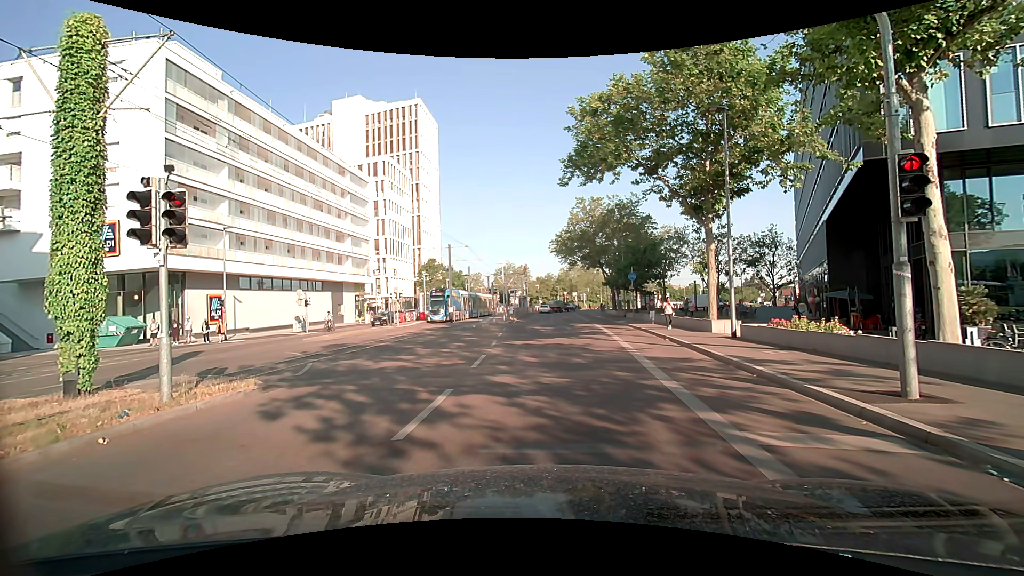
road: secondary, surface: asphalt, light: Day
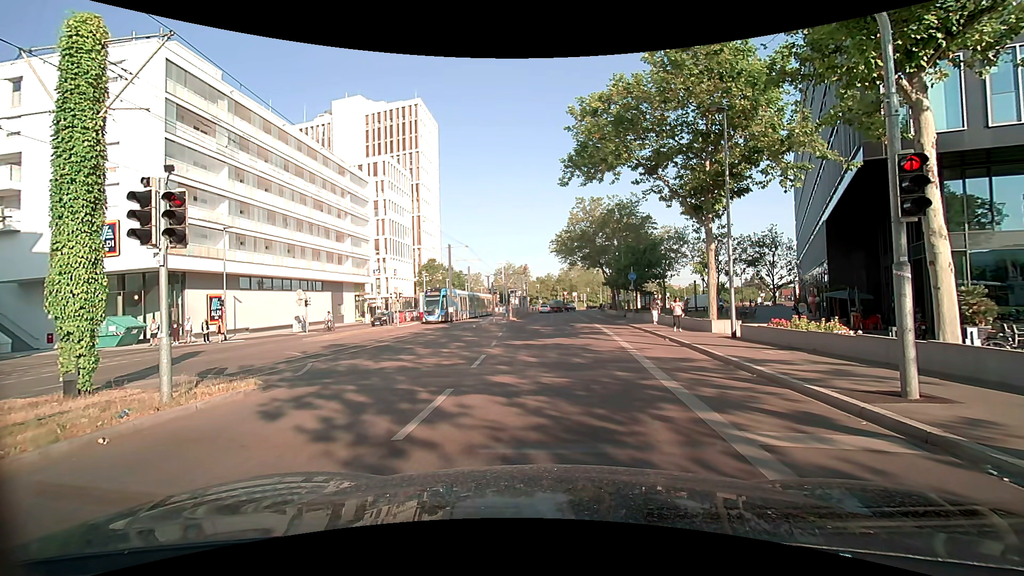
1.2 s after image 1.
(0.0, 0.0) m; 0°
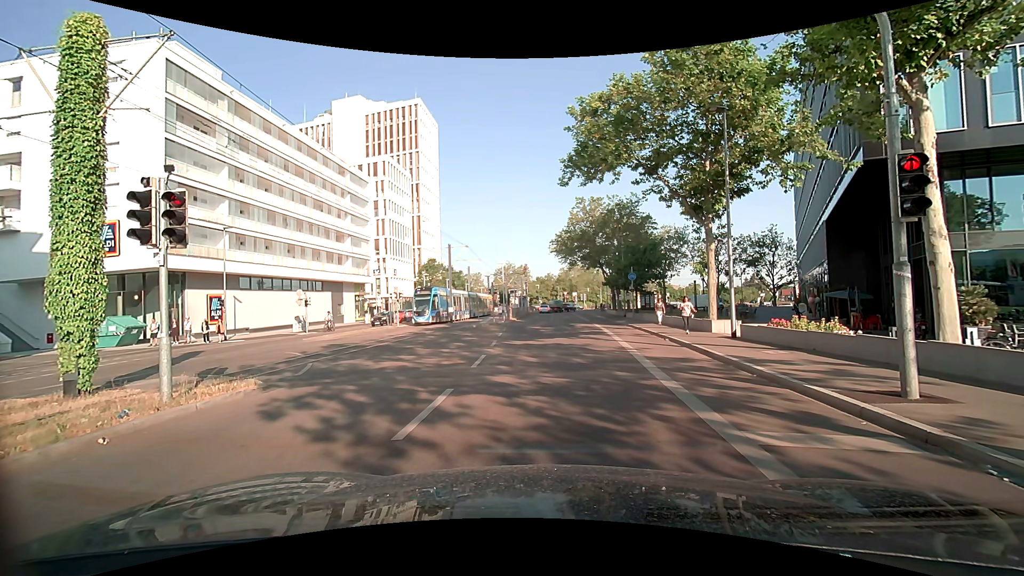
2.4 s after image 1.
(0.0, 0.0) m; 0°
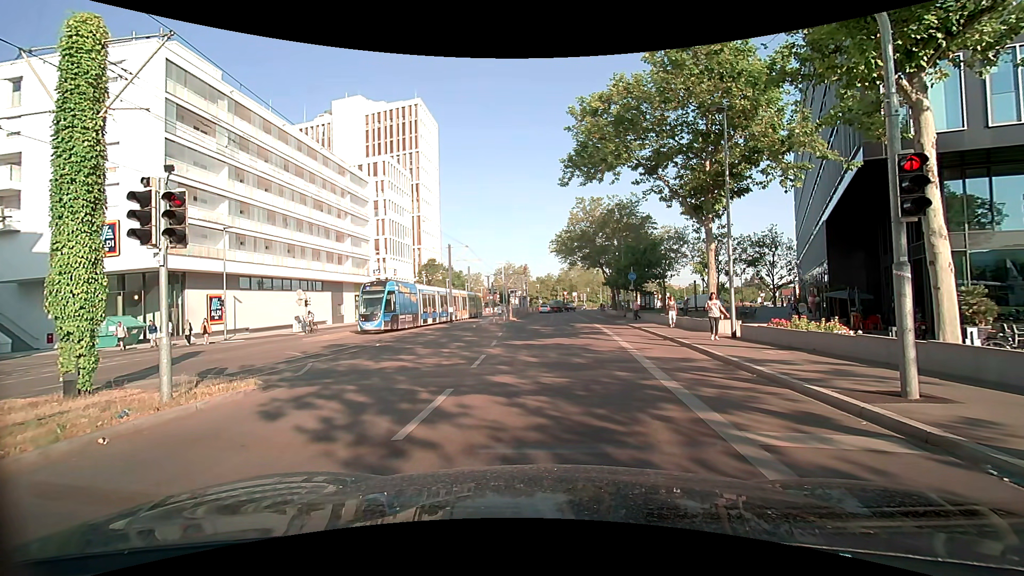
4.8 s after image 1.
(0.0, 0.0) m; 0°
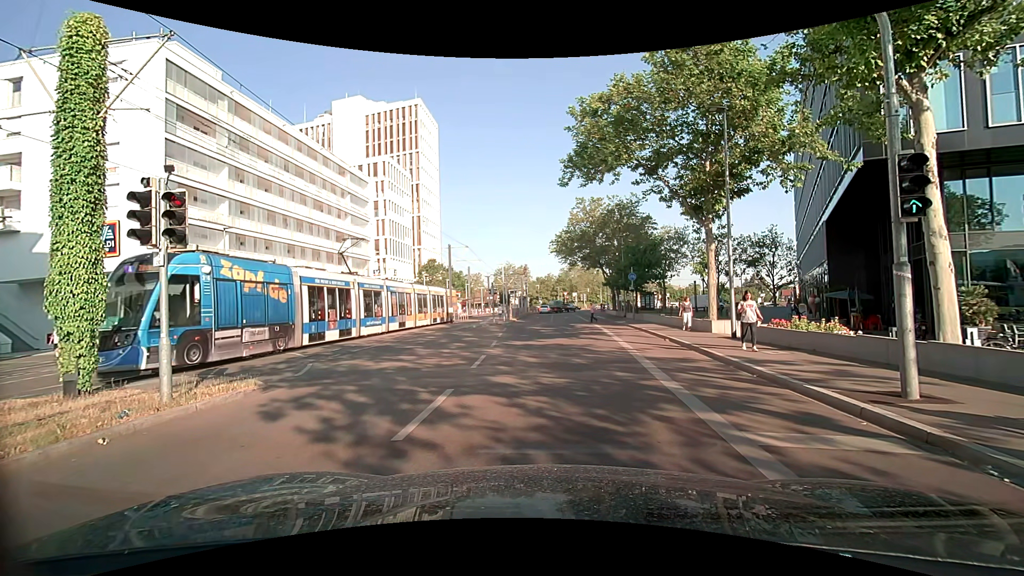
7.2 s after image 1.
(0.0, 0.0) m; 0°
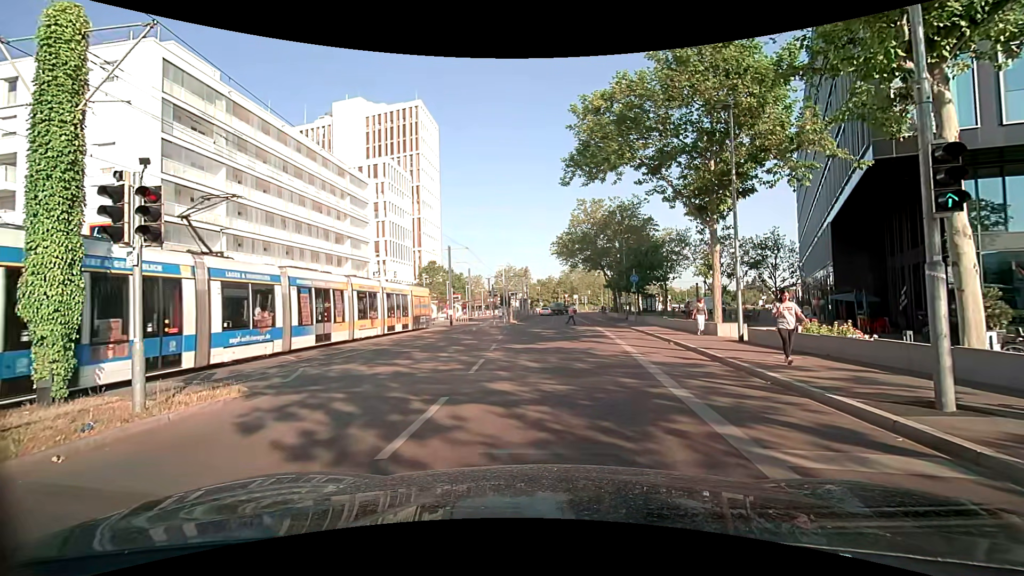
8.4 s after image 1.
(0.0, +0.6) m; 0°
